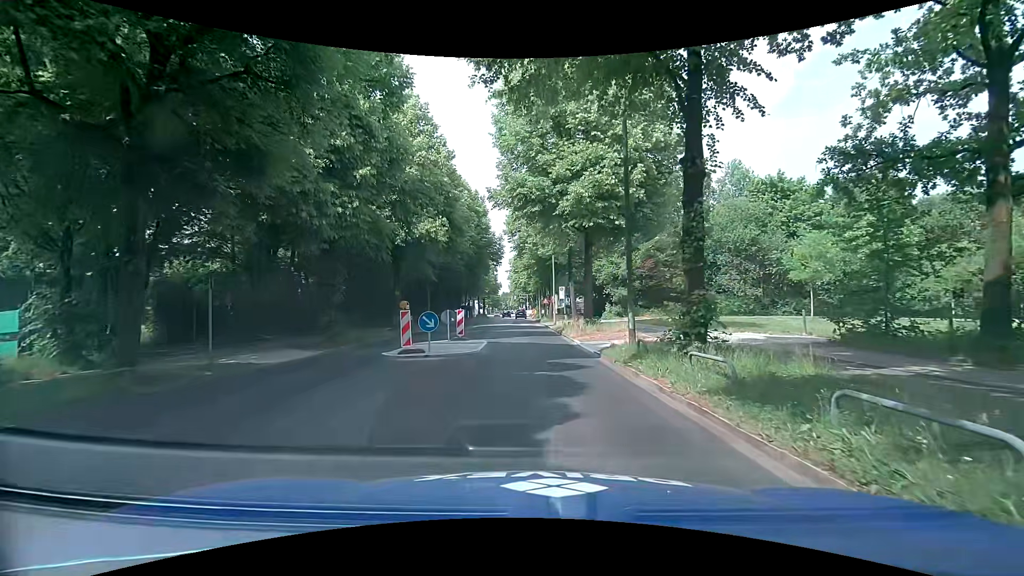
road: secondary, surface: asphalt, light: Day
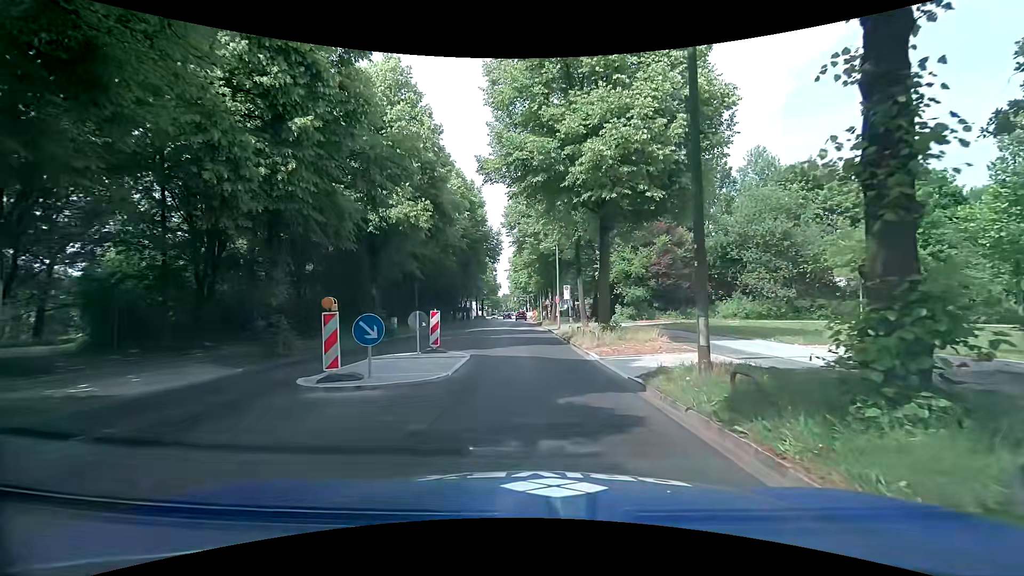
(0.0, +5.6) m; 0°
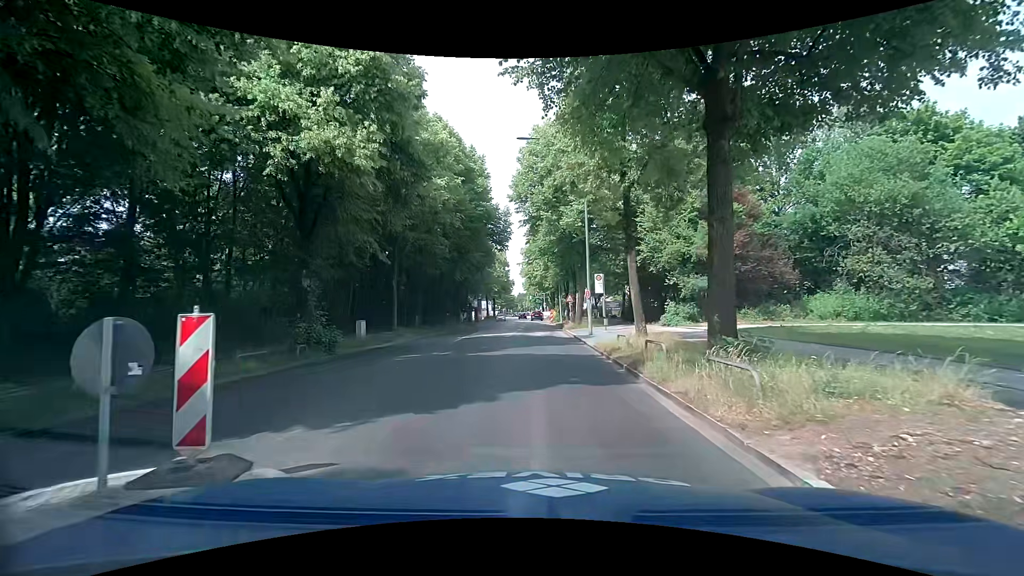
(-0.2, +11.4) m; -2°
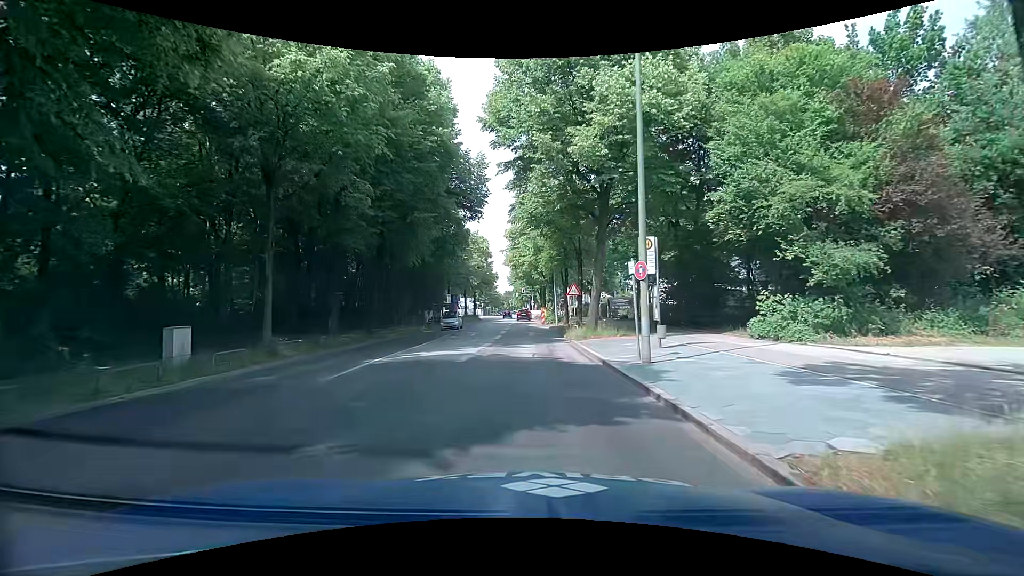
(-0.2, +14.5) m; 0°
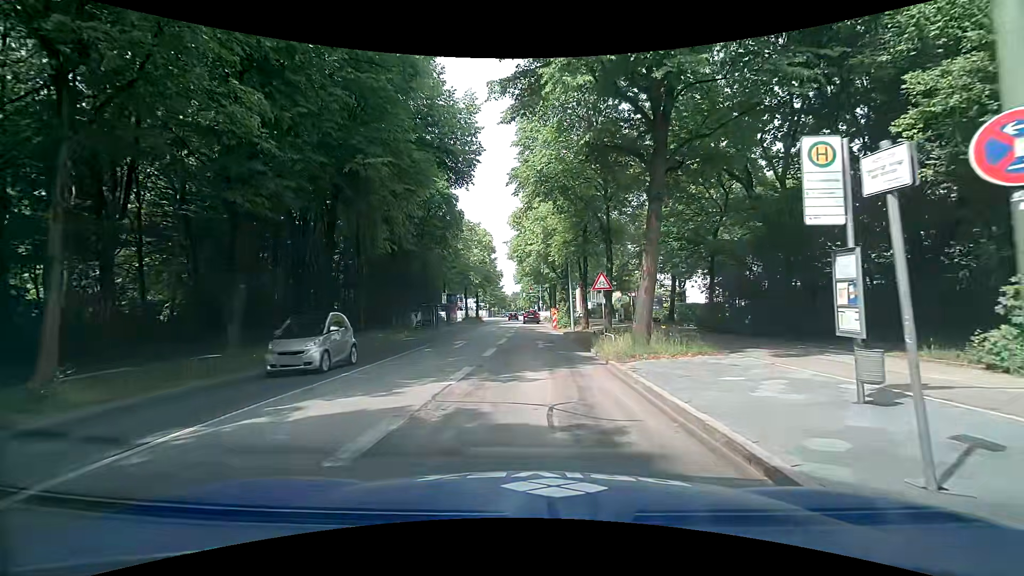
(0.0, +8.6) m; +1°
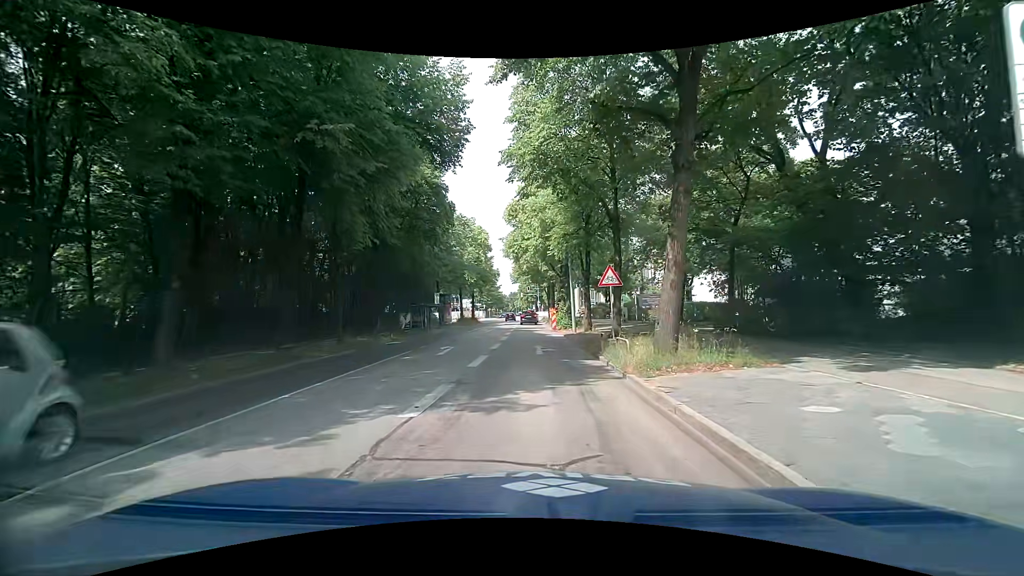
(0.0, +2.8) m; -1°
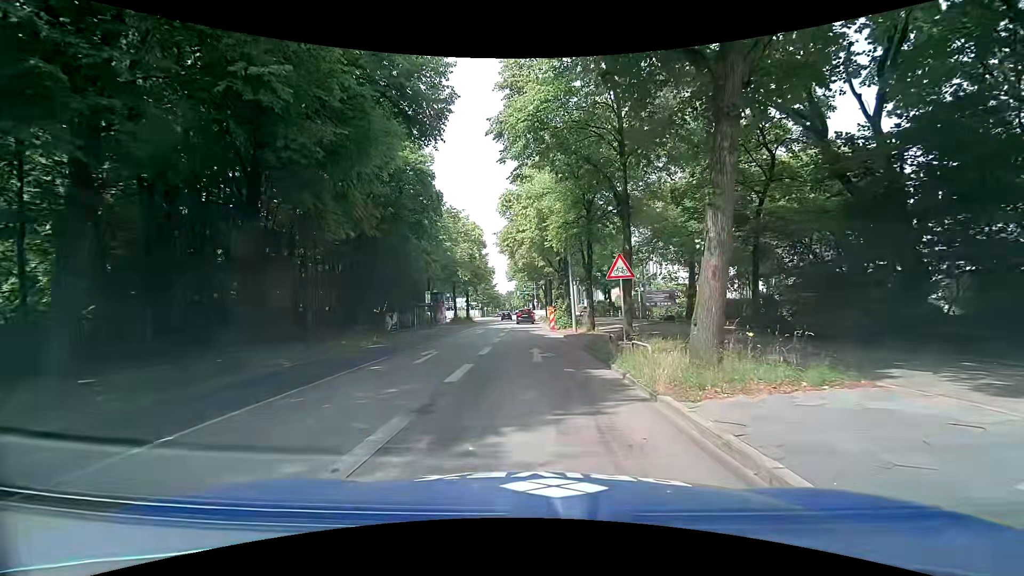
(0.0, +2.8) m; +1°
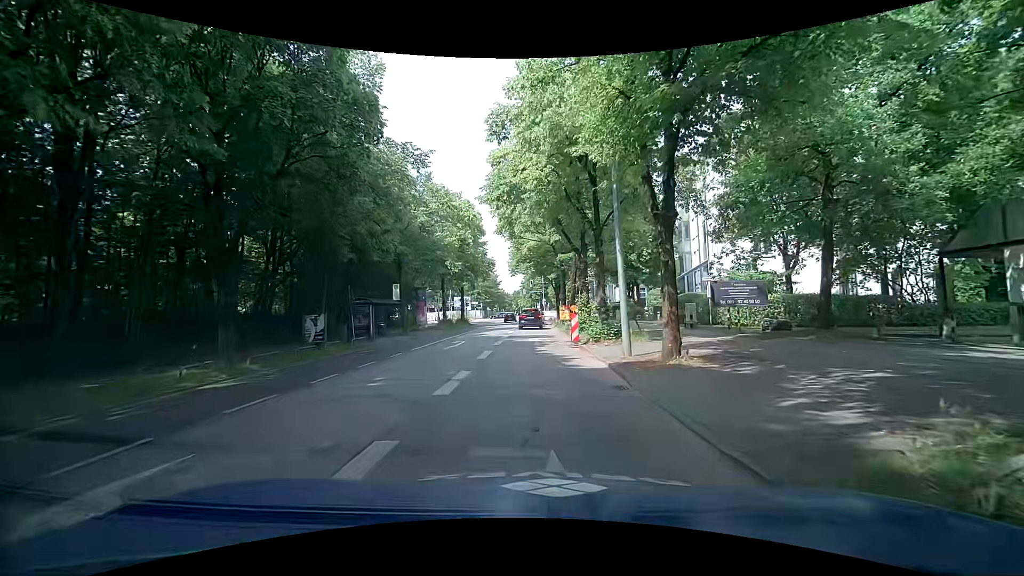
(-0.3, +13.4) m; -2°
